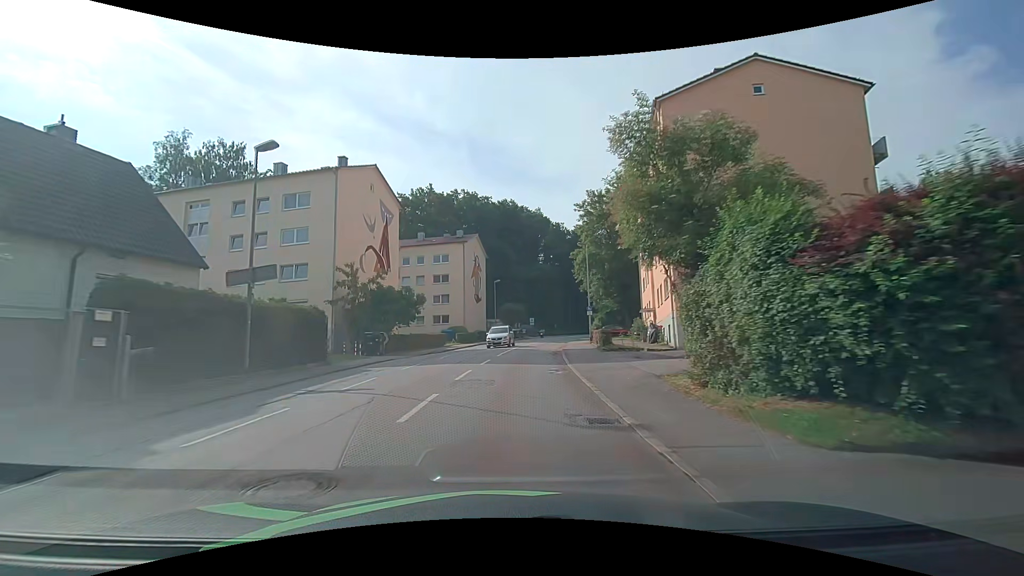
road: tertiary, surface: asphalt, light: Day
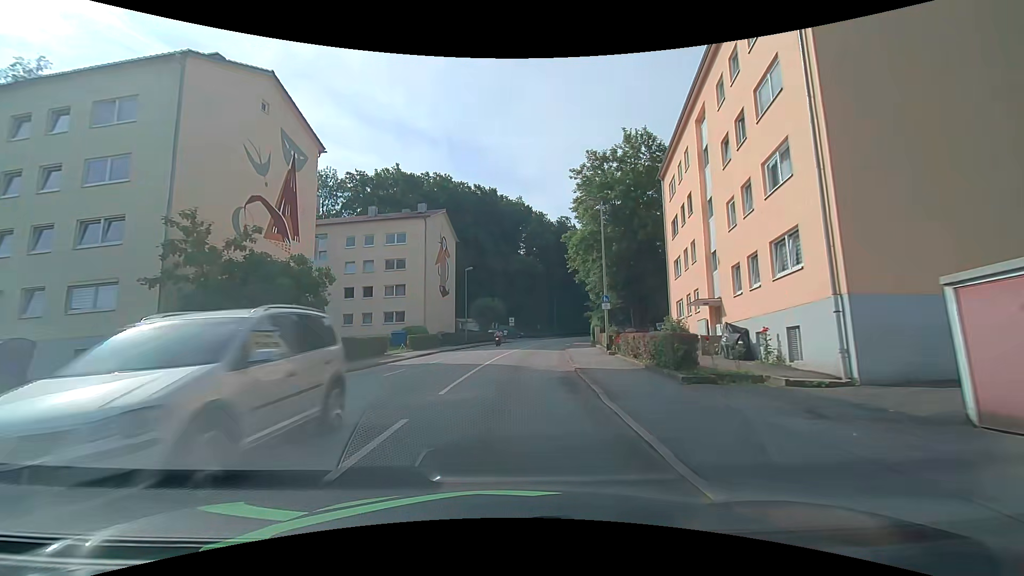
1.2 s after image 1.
(+0.1, +14.8) m; +1°
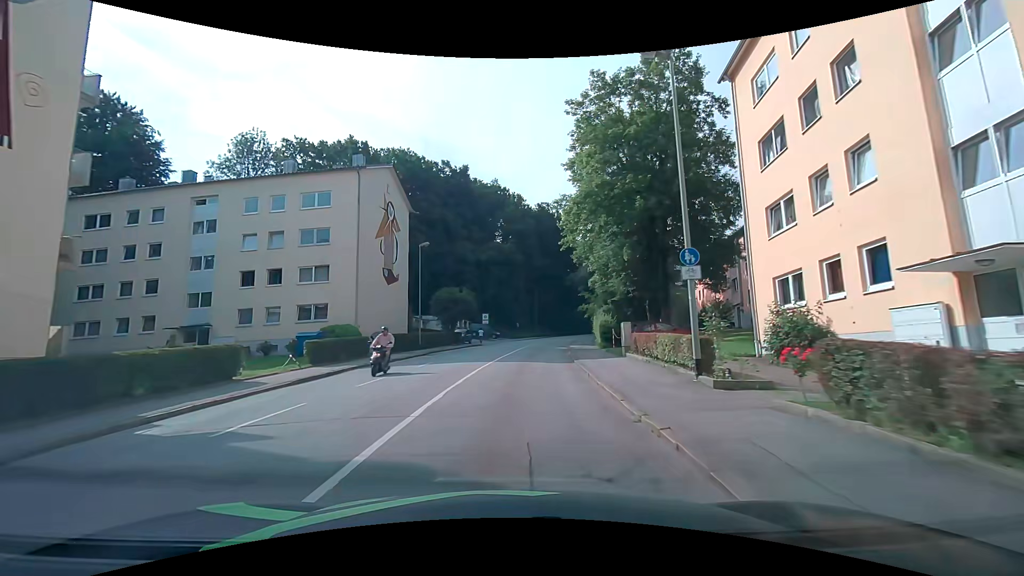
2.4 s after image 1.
(+0.4, +14.9) m; +4°
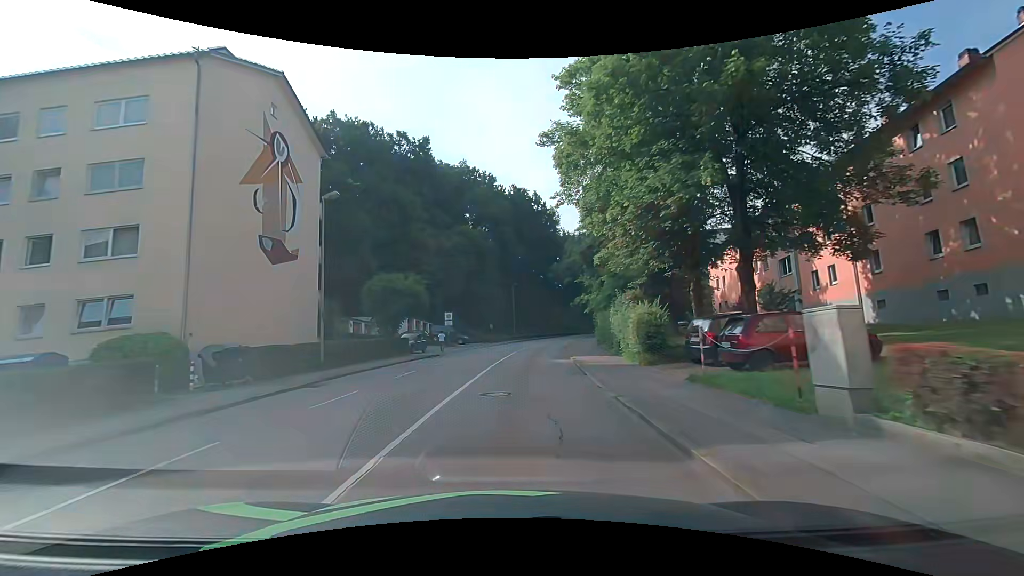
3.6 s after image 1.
(+0.3, +15.0) m; +2°
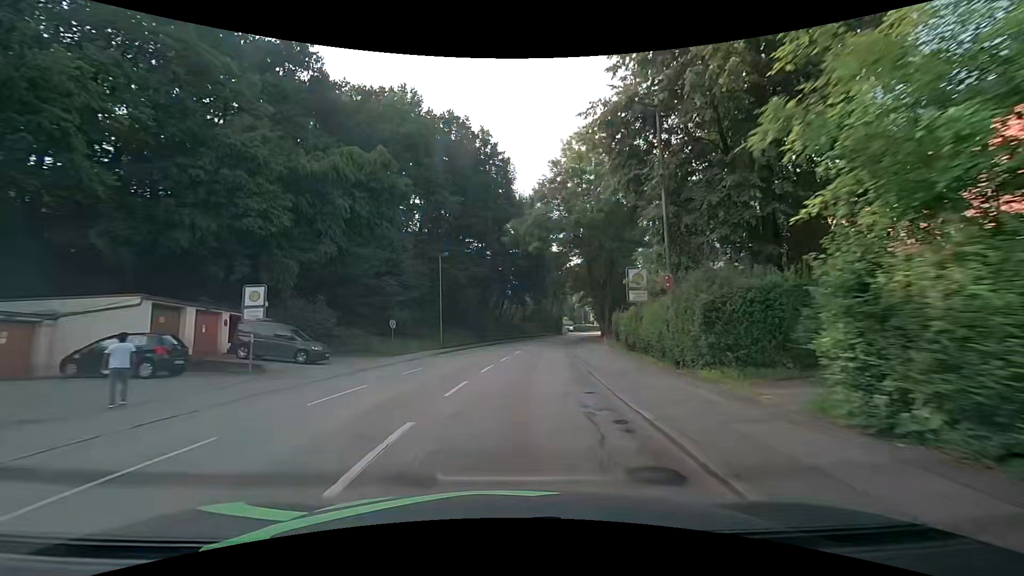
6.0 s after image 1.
(+1.4, +30.2) m; +7°
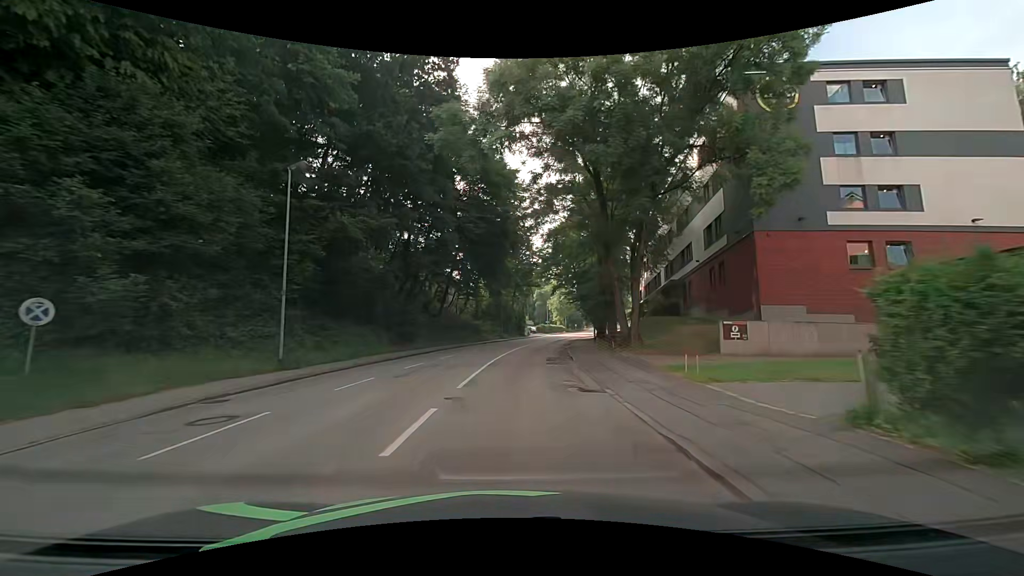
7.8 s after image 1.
(+1.0, +22.8) m; +5°
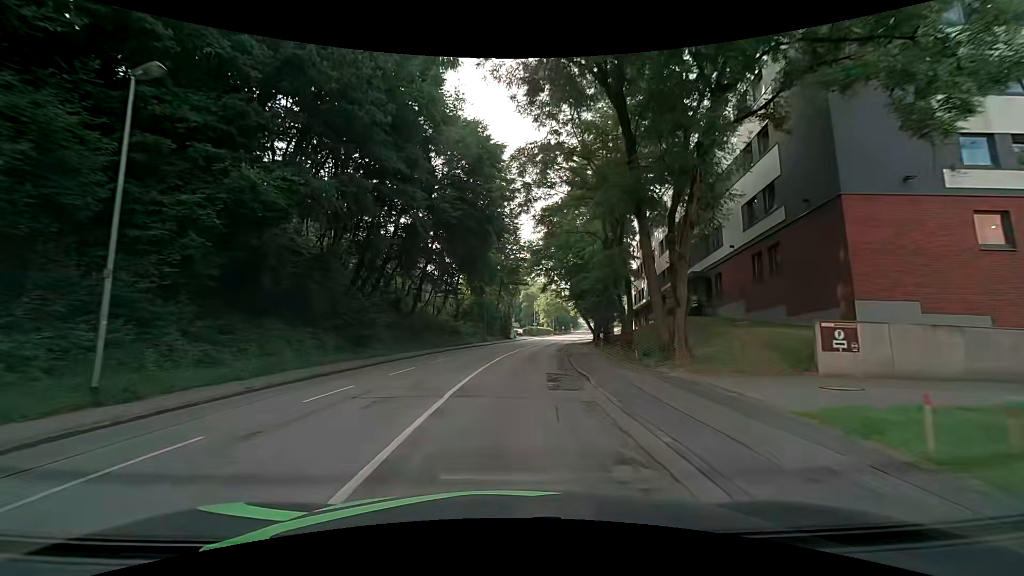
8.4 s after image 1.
(+0.1, +7.6) m; +1°
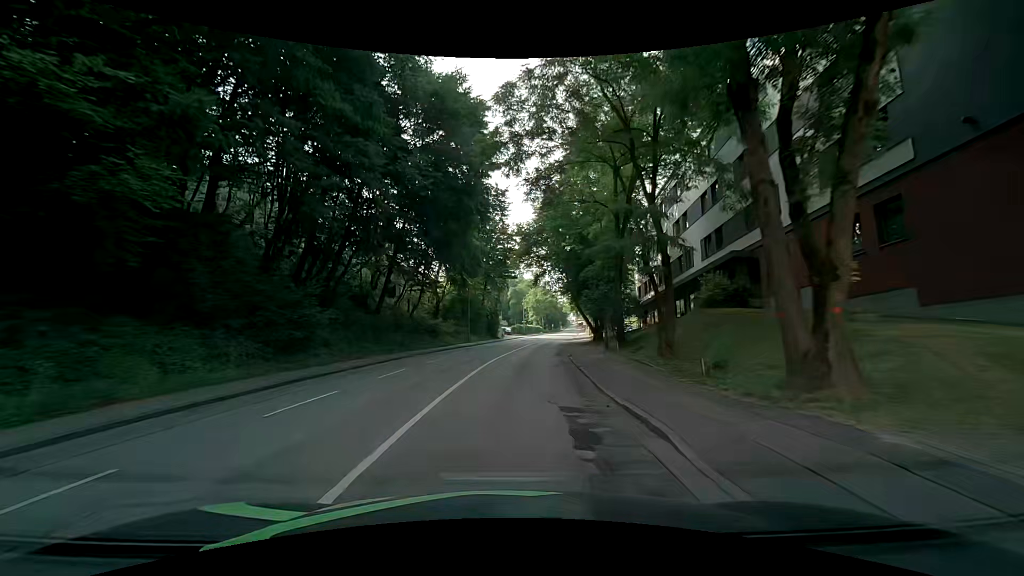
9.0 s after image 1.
(+0.1, +7.6) m; +1°
(0, +10) (+1, +20) (+2, +30) (+3, +40) (+4, +50) (+6, +60) (+7, +70) (+9, +79) (+11, +89) (+12, +99) m
